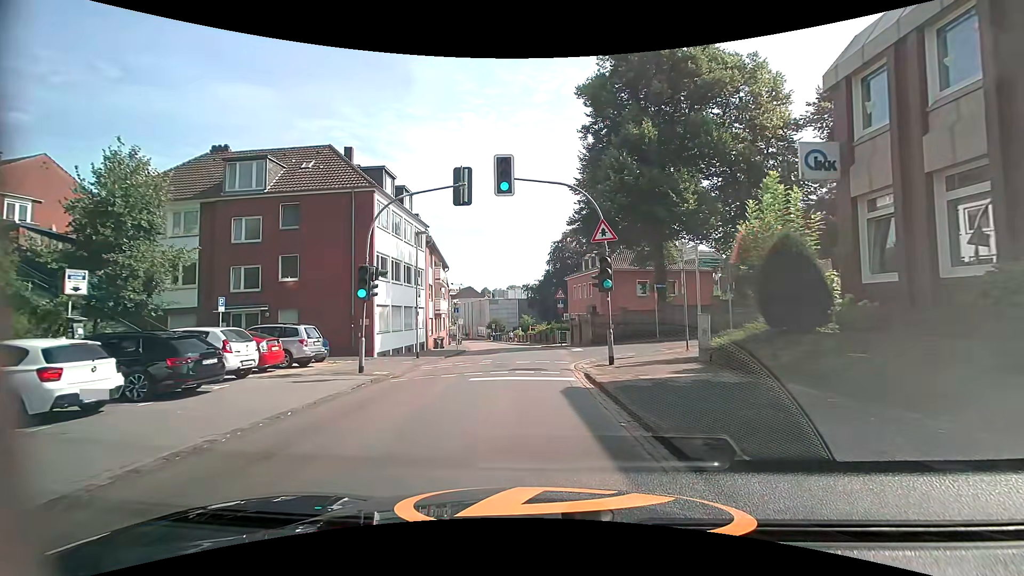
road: unclassified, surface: asphalt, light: Day
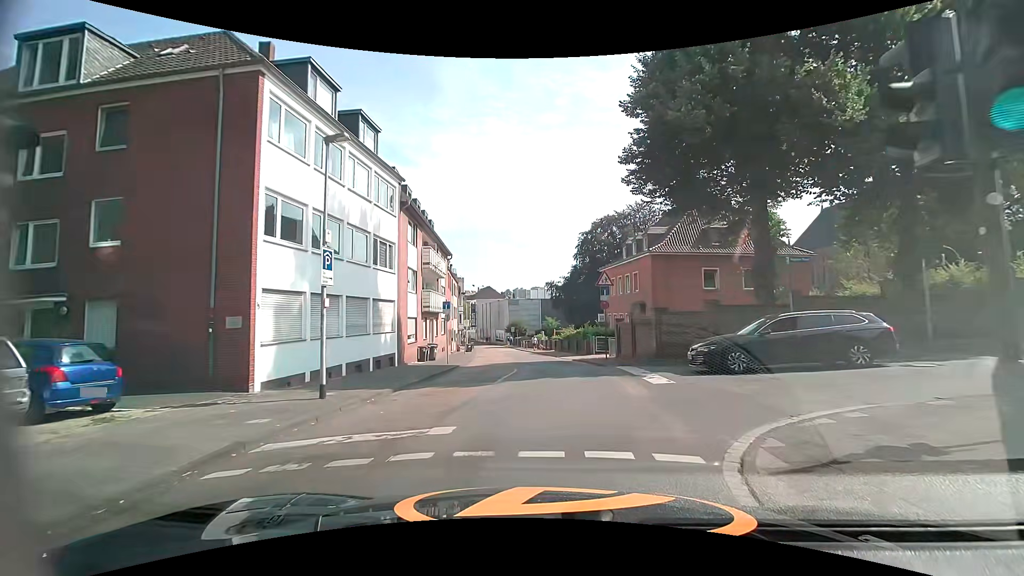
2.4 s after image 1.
(-0.3, +13.0) m; -2°
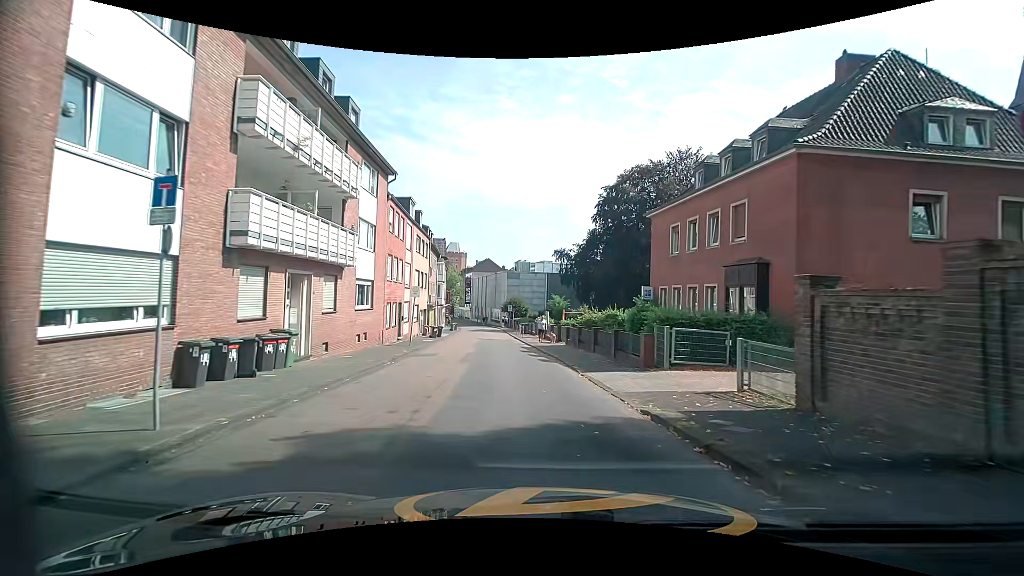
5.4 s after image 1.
(-0.1, +20.1) m; -1°
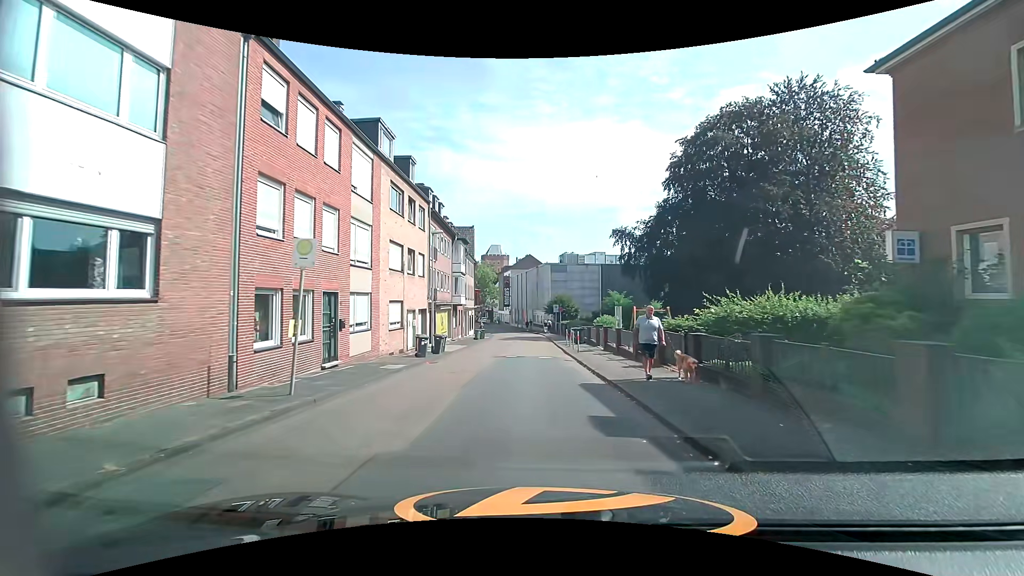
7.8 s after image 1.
(-0.8, +17.0) m; -5°
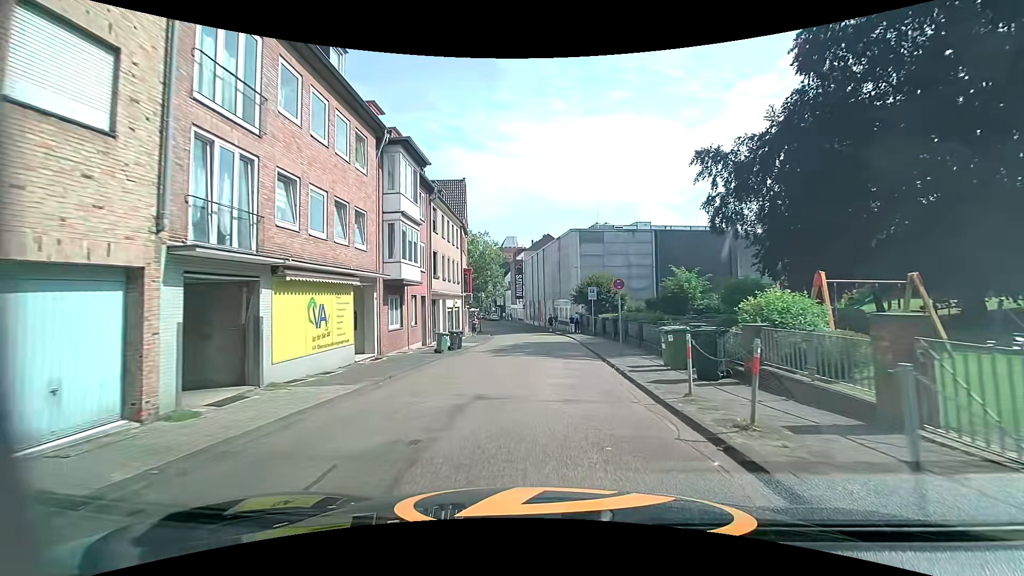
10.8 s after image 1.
(-0.5, +23.3) m; -1°
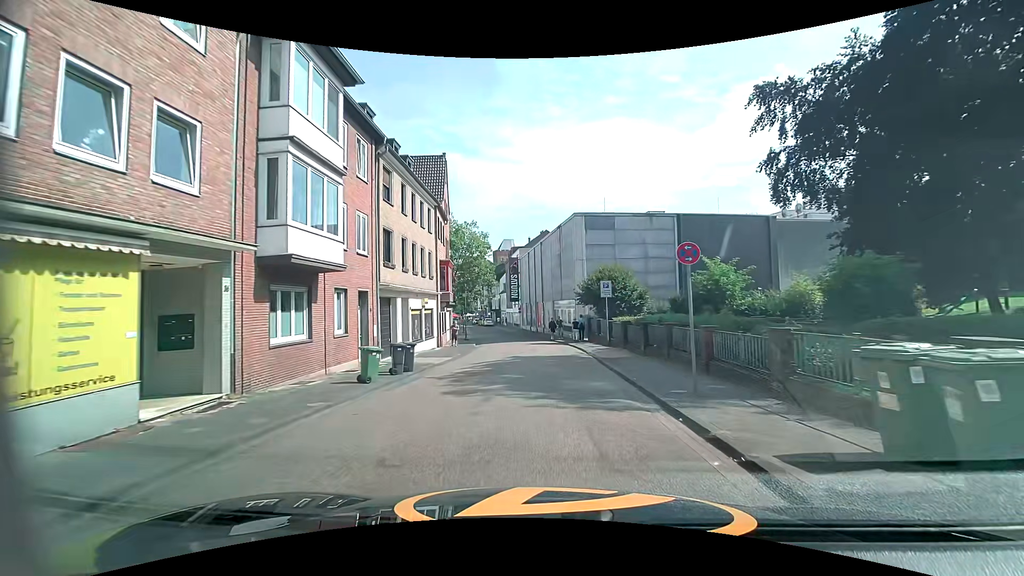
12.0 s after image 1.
(-0.2, +8.9) m; -1°
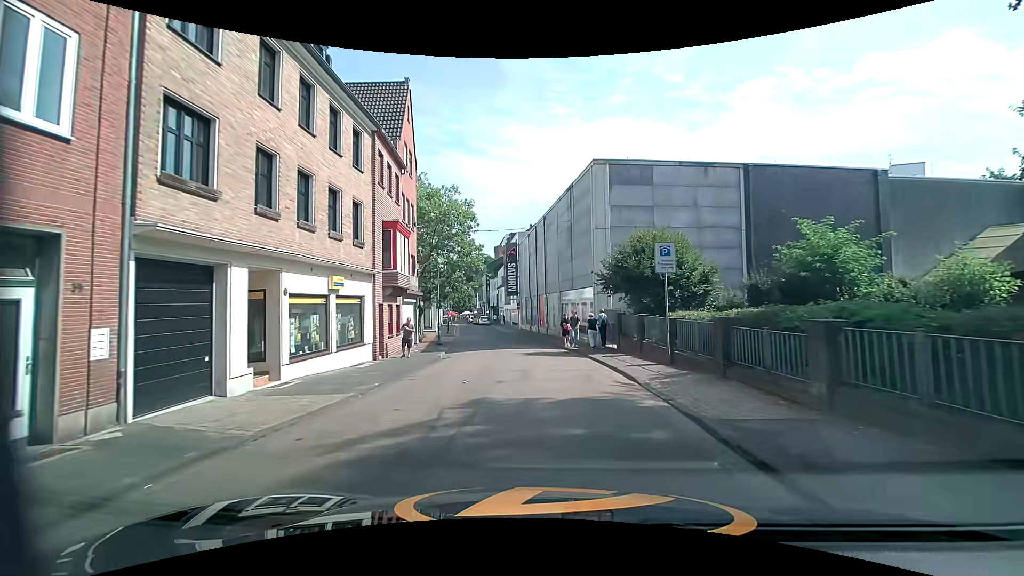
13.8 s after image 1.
(0.0, +12.4) m; +1°
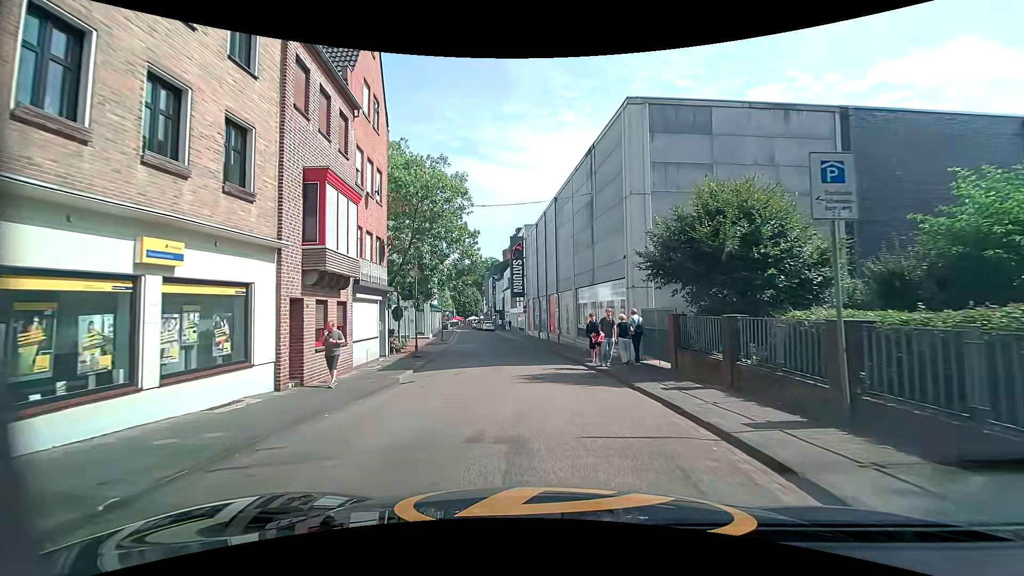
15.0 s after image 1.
(-0.2, +7.8) m; -3°
